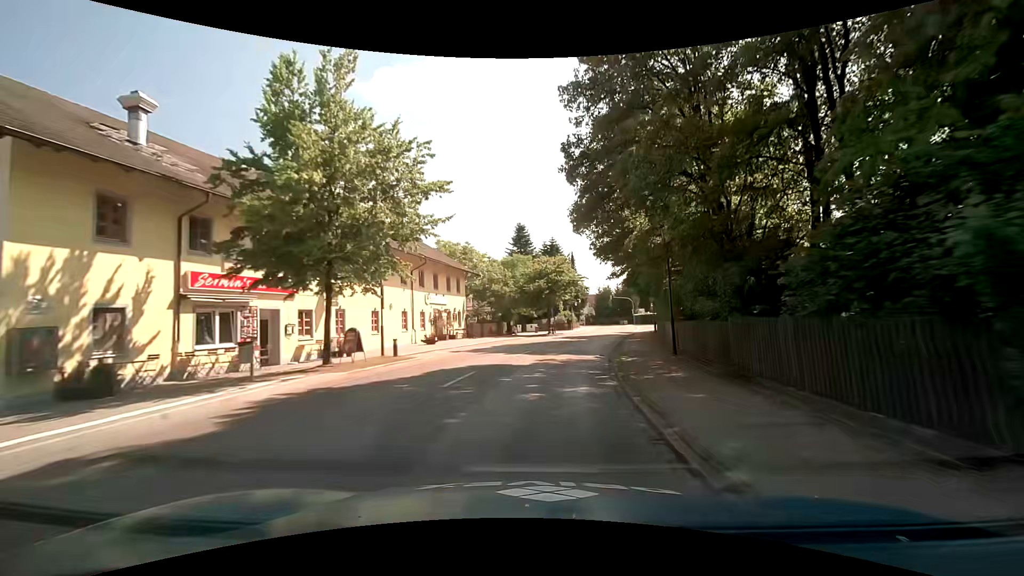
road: tertiary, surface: asphalt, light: Day
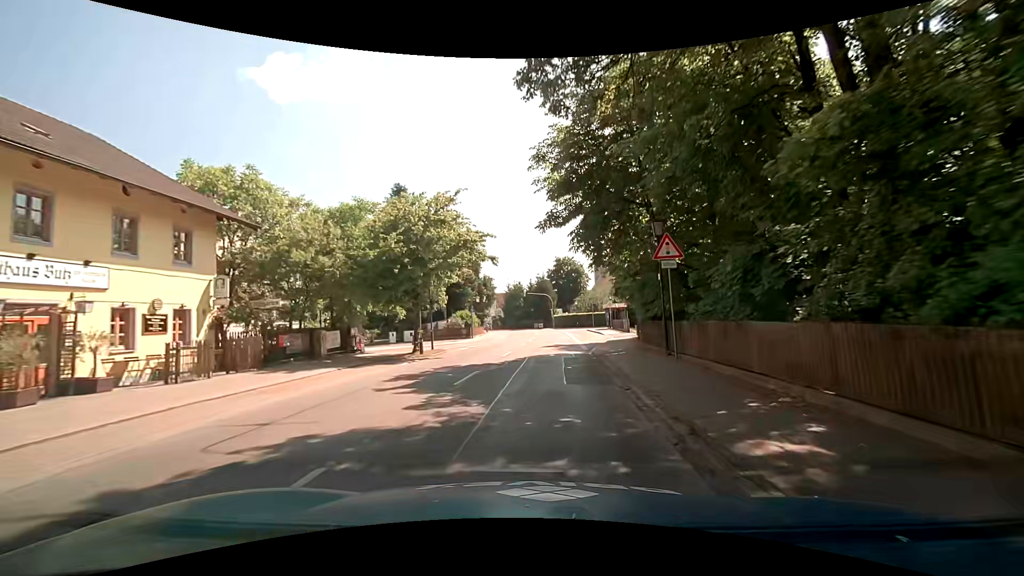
(+2.7, +25.7) m; +11°
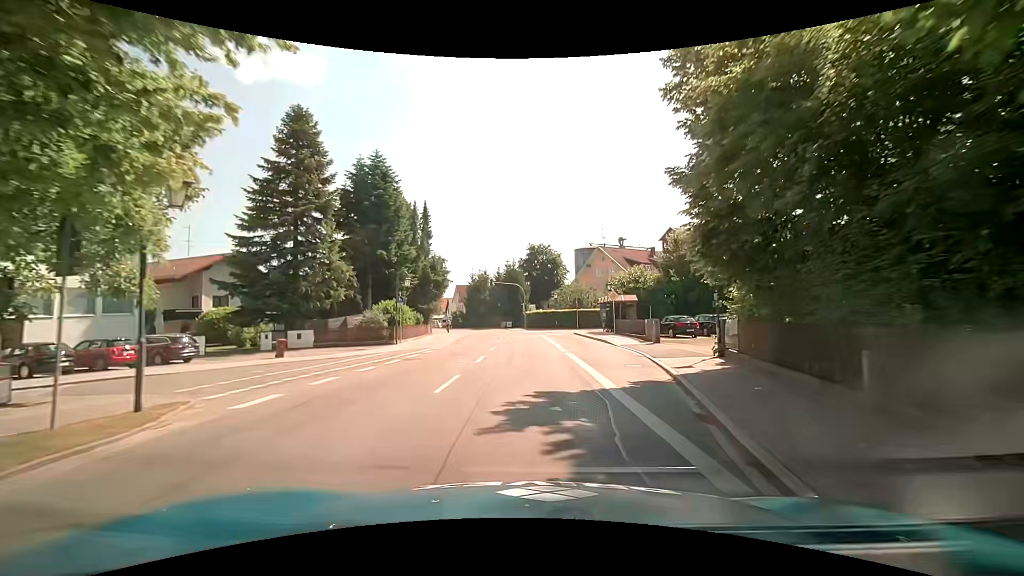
(+0.6, +19.4) m; +3°
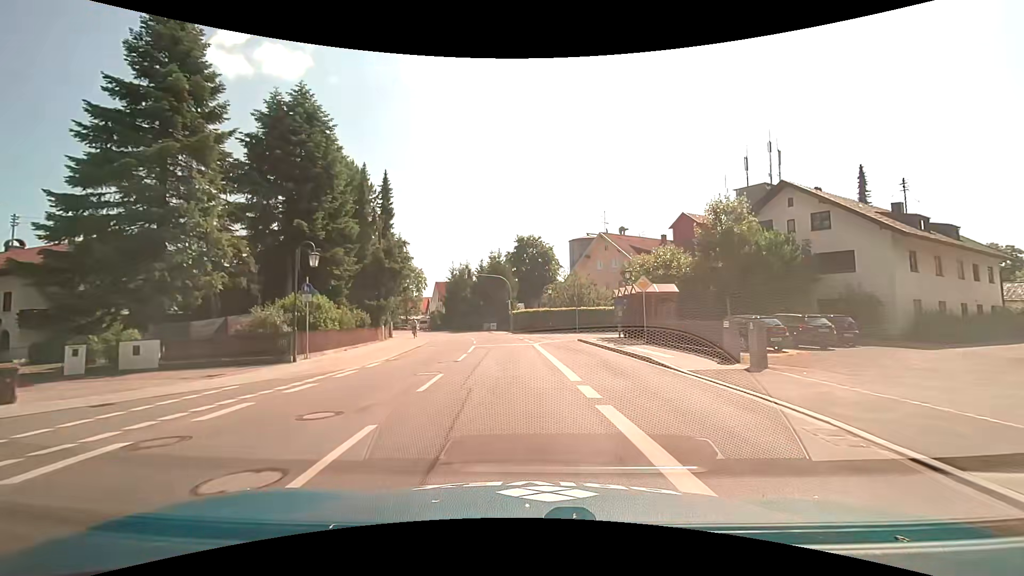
(+0.3, +12.6) m; +1°
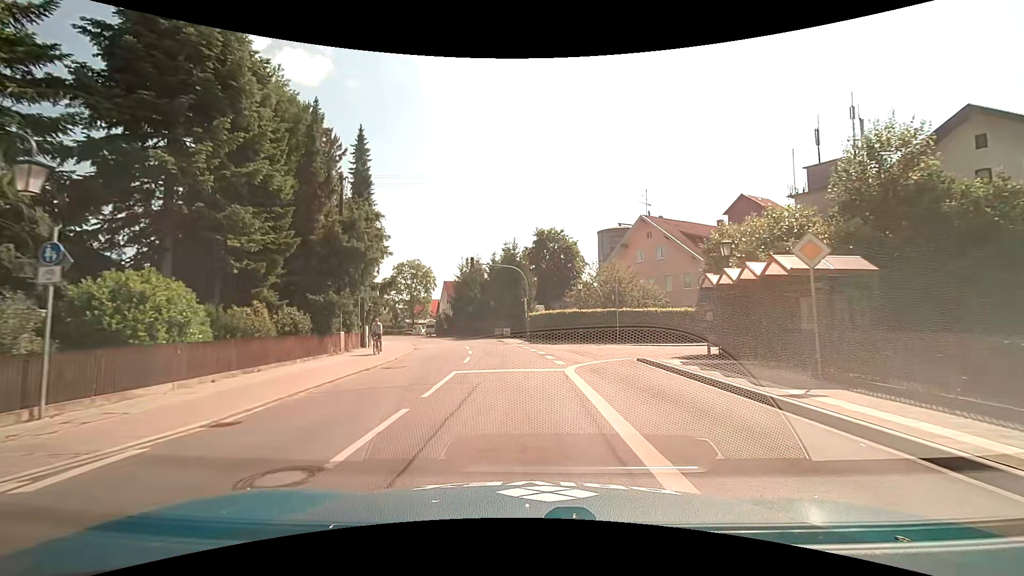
(0.0, +12.4) m; -1°
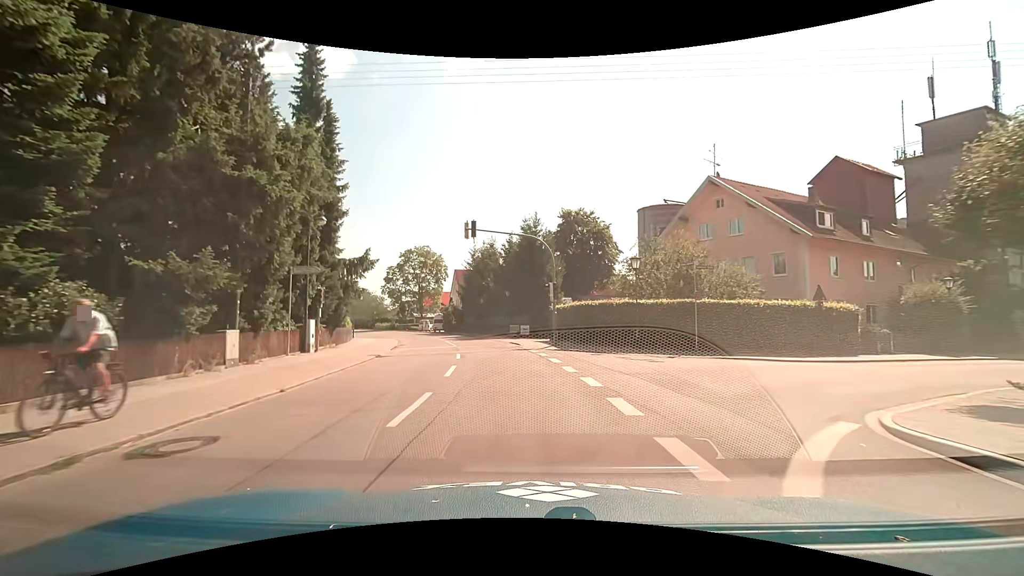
(-0.3, +12.1) m; -3°
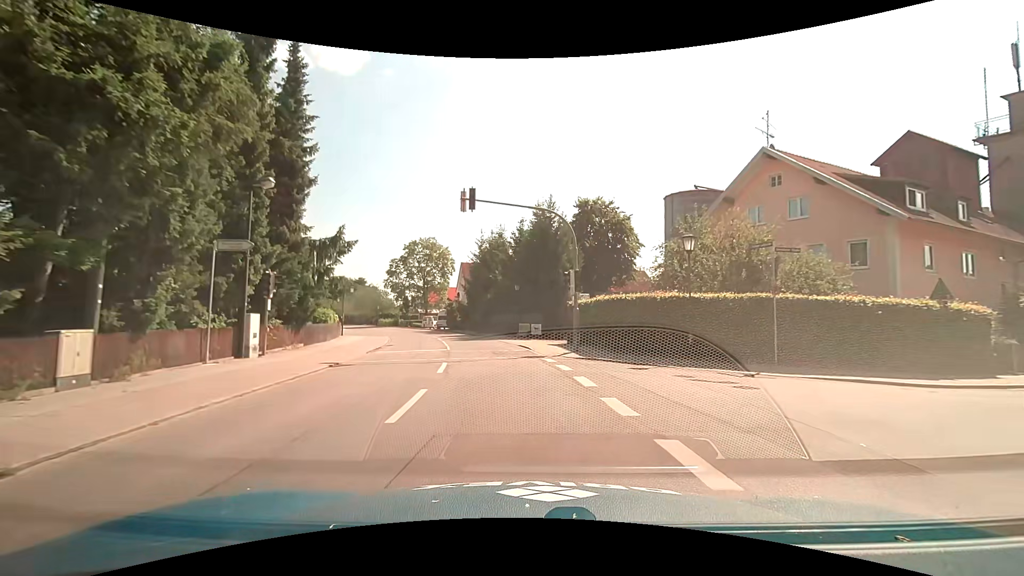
(-0.1, +5.9) m; -1°
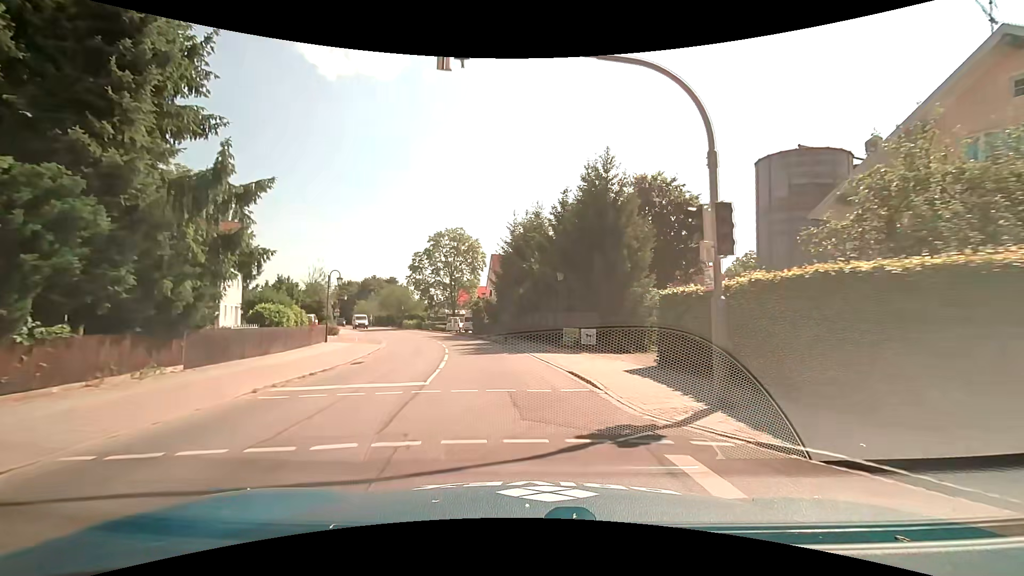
(-0.3, +11.7) m; -3°
(0, +10) (-2, +20) (-4, +30) (-6, +39) (-10, +49) (-14, +58) (-18, +67) (-23, +76) (-27, +85) (-31, +94) m
